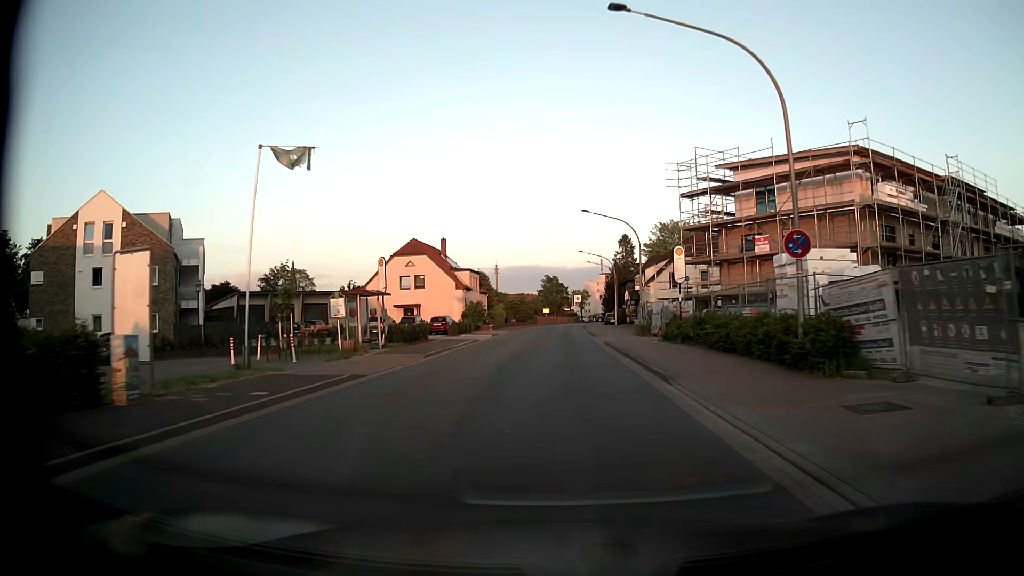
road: tertiary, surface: asphalt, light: Day
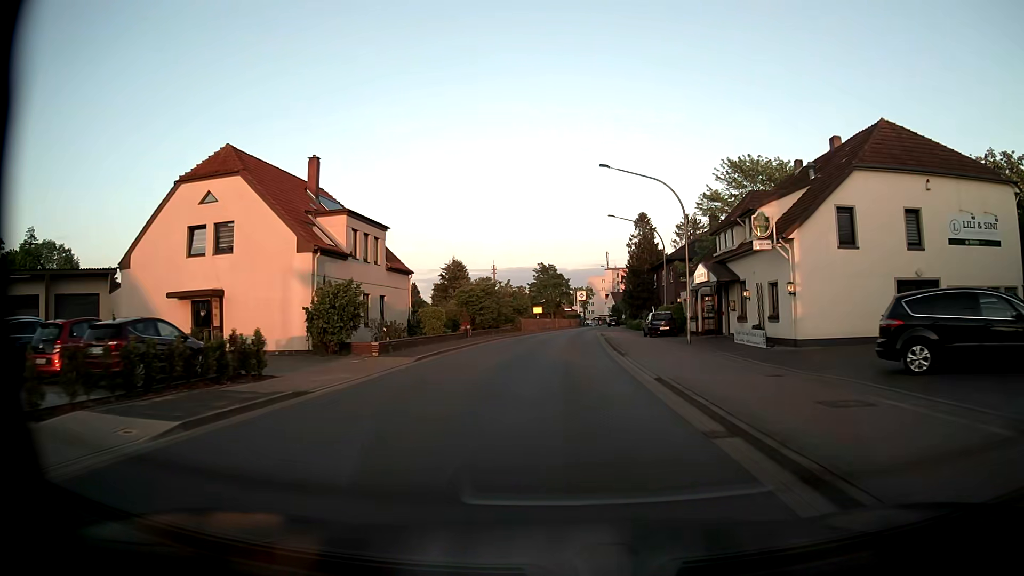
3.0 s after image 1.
(+0.3, +39.6) m; 0°
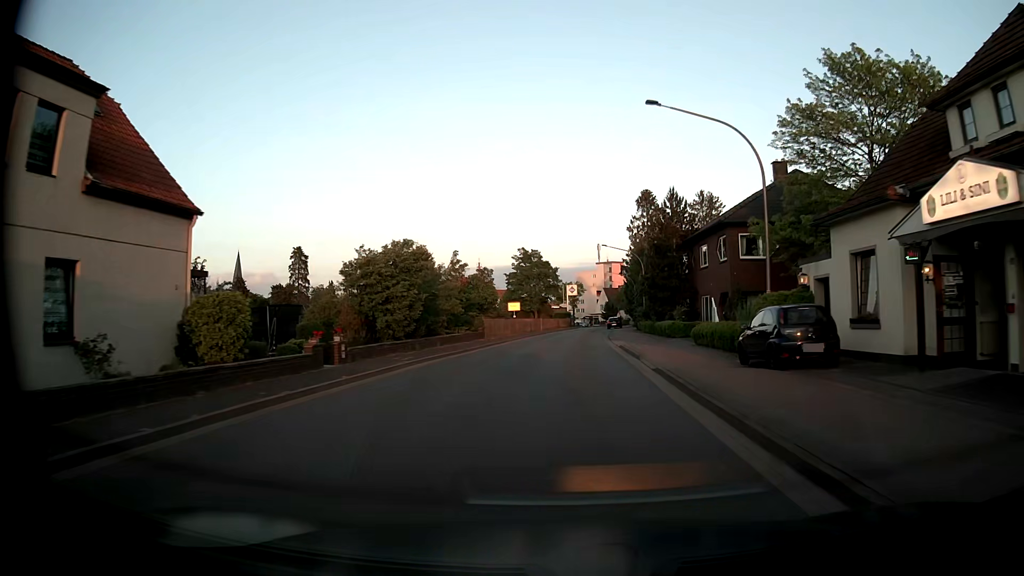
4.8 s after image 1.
(+0.1, +23.8) m; +1°
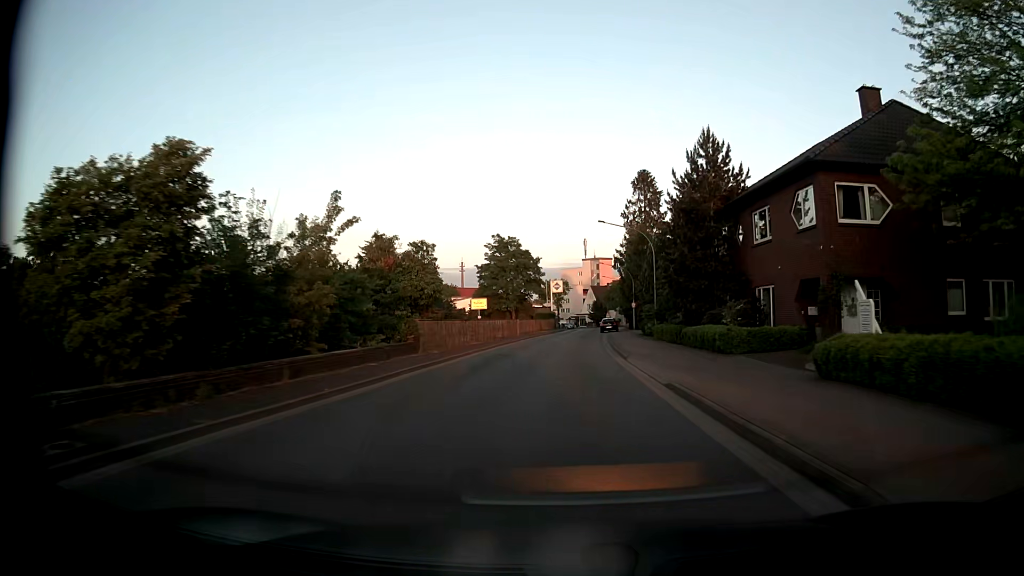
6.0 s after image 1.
(+0.2, +15.8) m; +1°
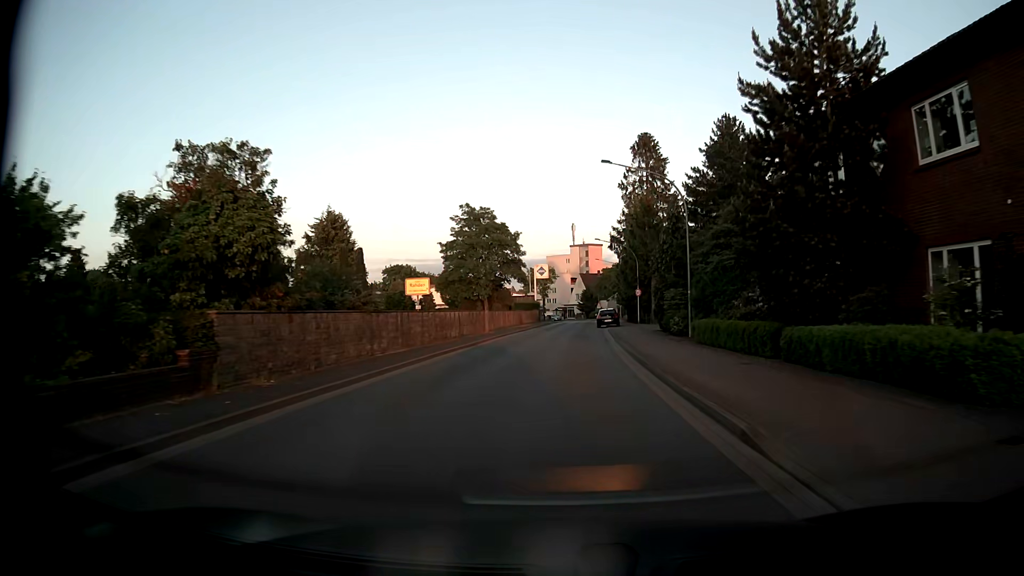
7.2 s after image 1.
(+0.2, +15.6) m; +1°
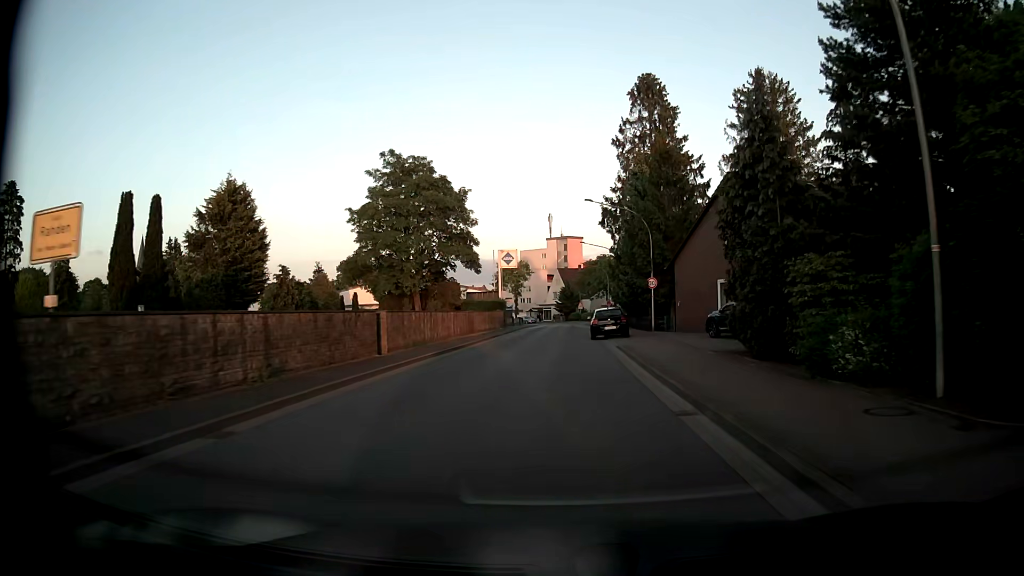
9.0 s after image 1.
(+0.3, +20.9) m; +2°
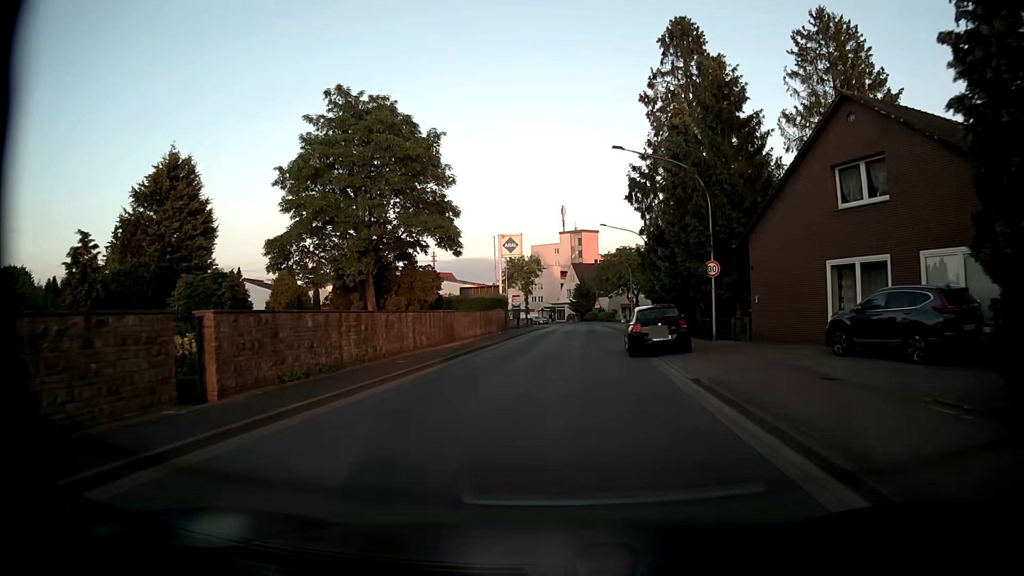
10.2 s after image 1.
(-0.1, +12.1) m; -1°
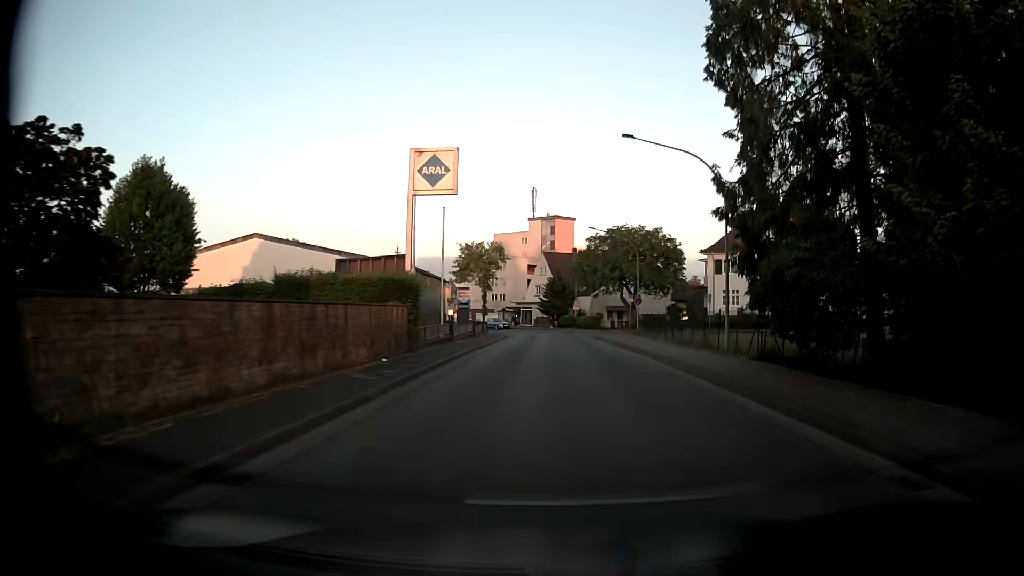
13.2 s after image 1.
(-0.3, +26.1) m; +3°
(0, +10) (+1, +20) (+1, +30) (+1, +40) (+1, +50) (0, +60) (-2, +70) (-6, +79) (-11, +87) (-17, +96) m
